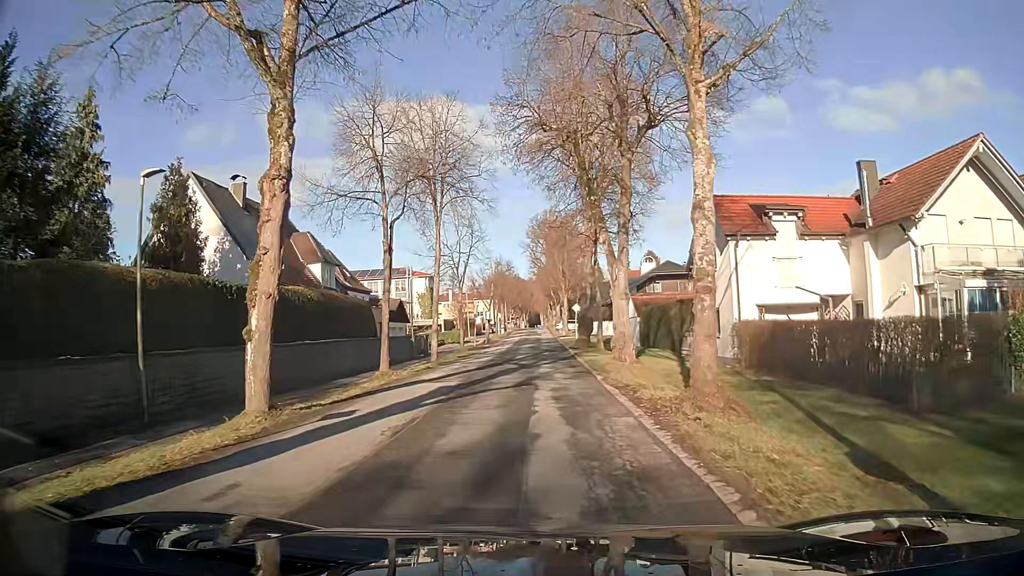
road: secondary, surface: asphalt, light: Day
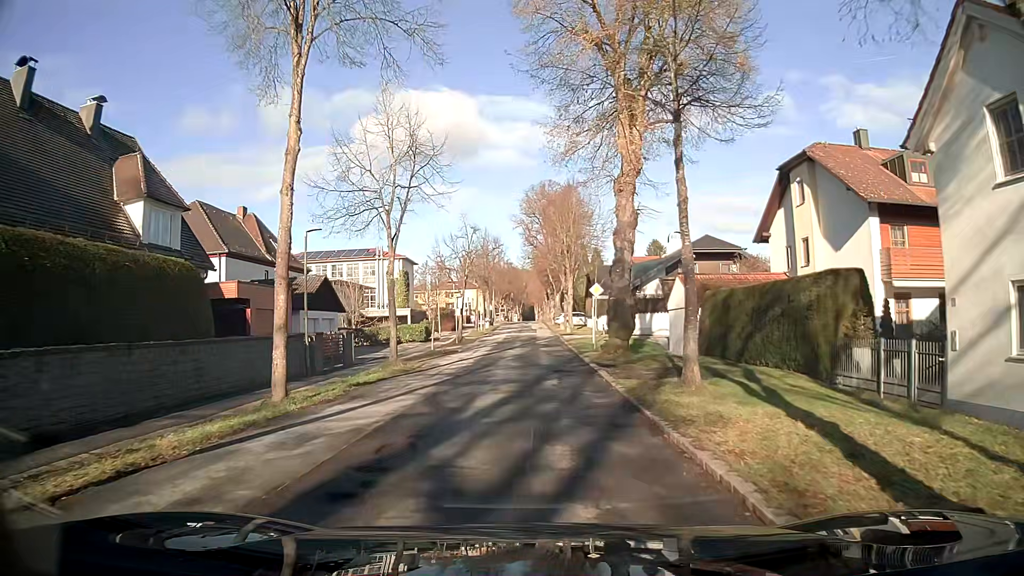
(0.0, +18.8) m; 0°
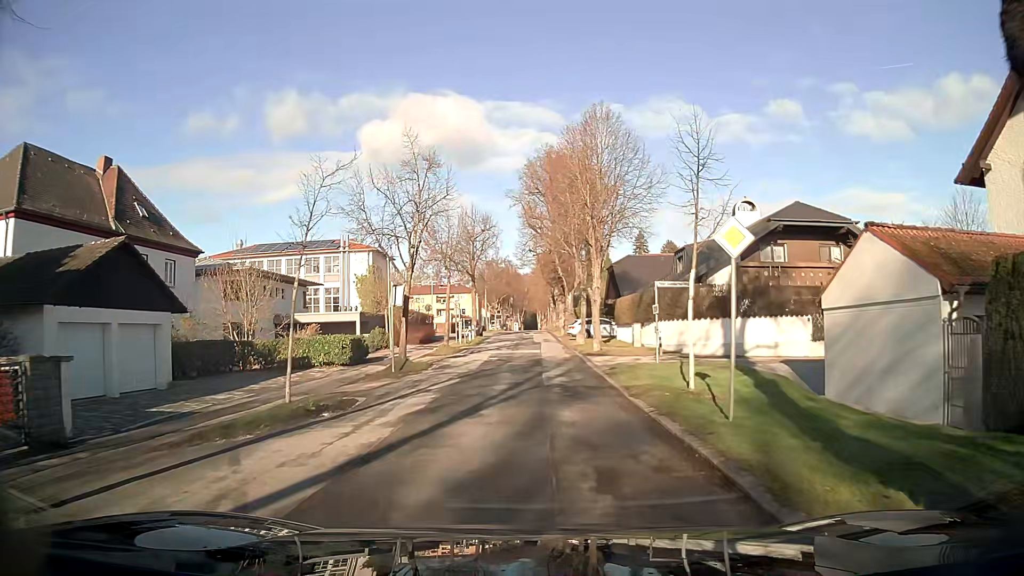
(0.0, +19.6) m; 0°
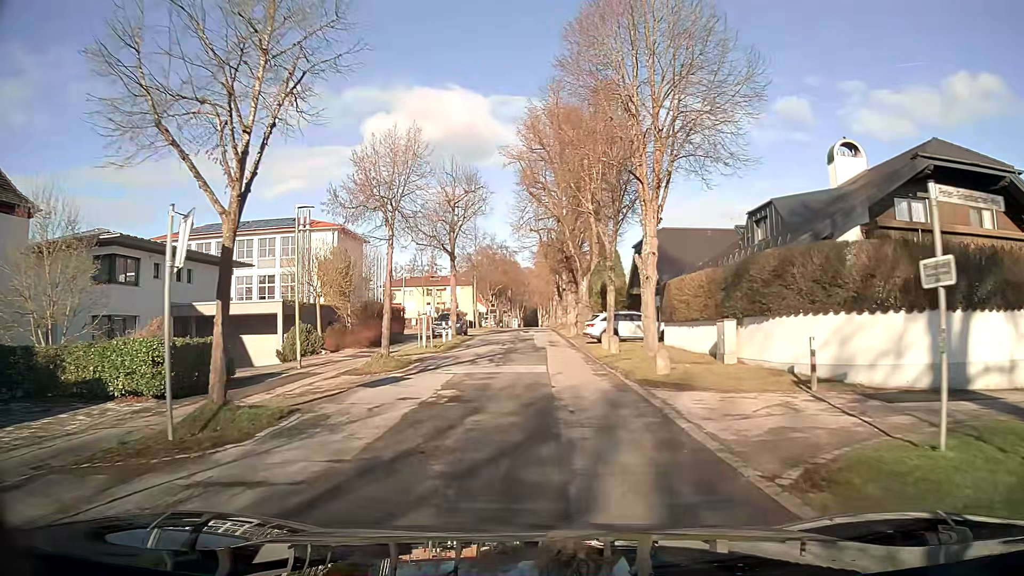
(0.0, +14.3) m; 0°
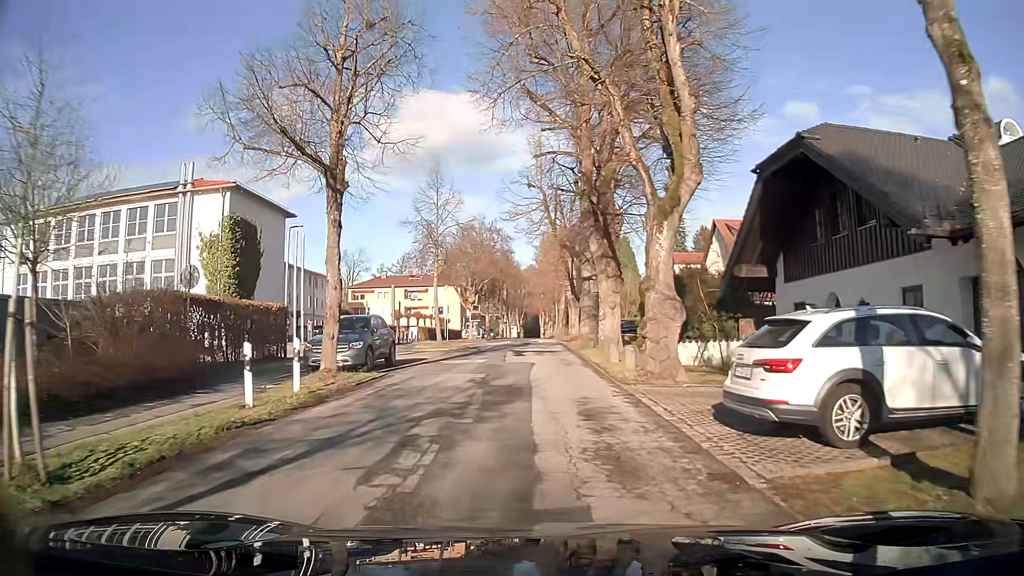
(+0.1, +23.7) m; 0°
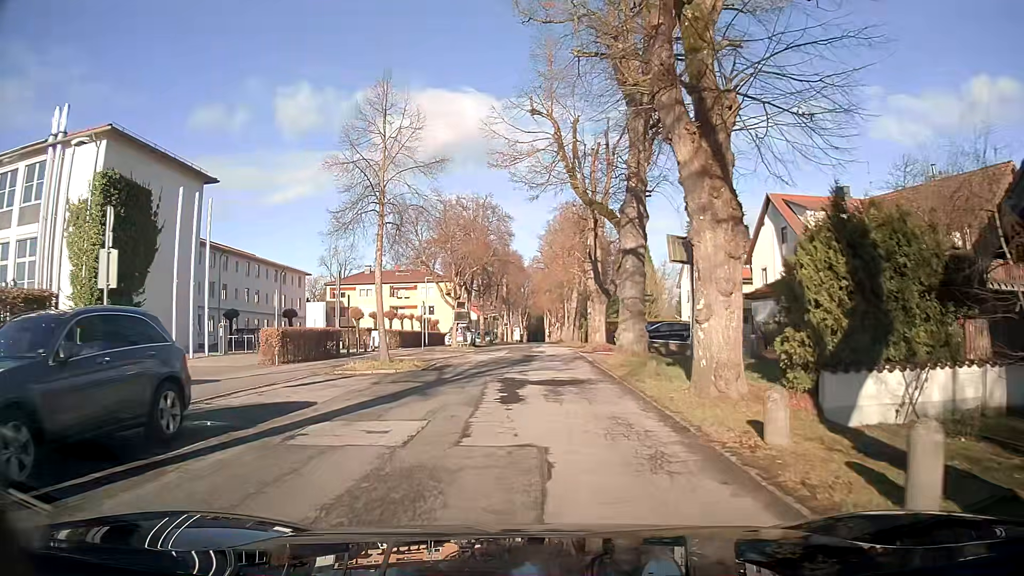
(-0.1, +14.1) m; -1°
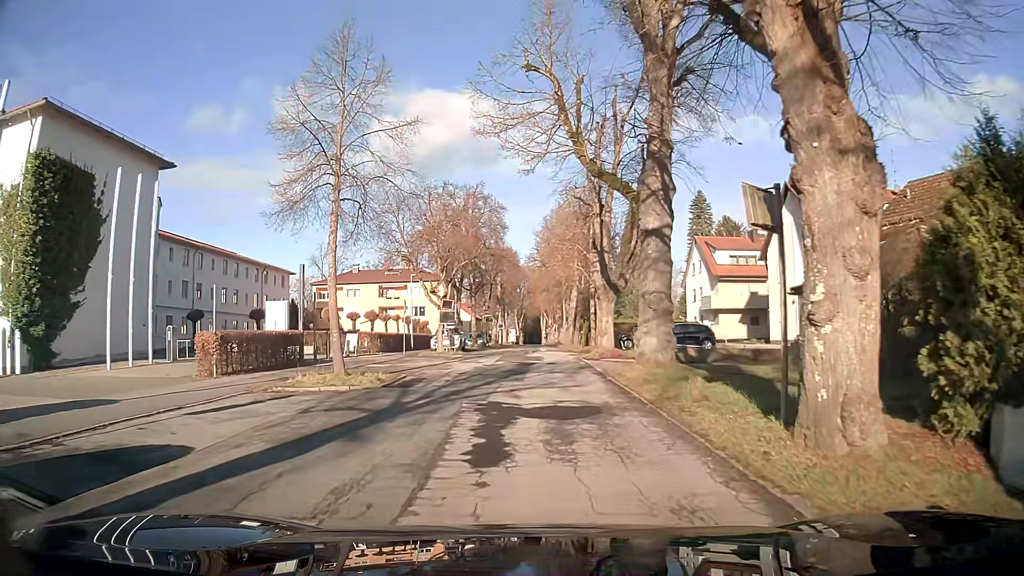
(0.0, +4.7) m; 0°
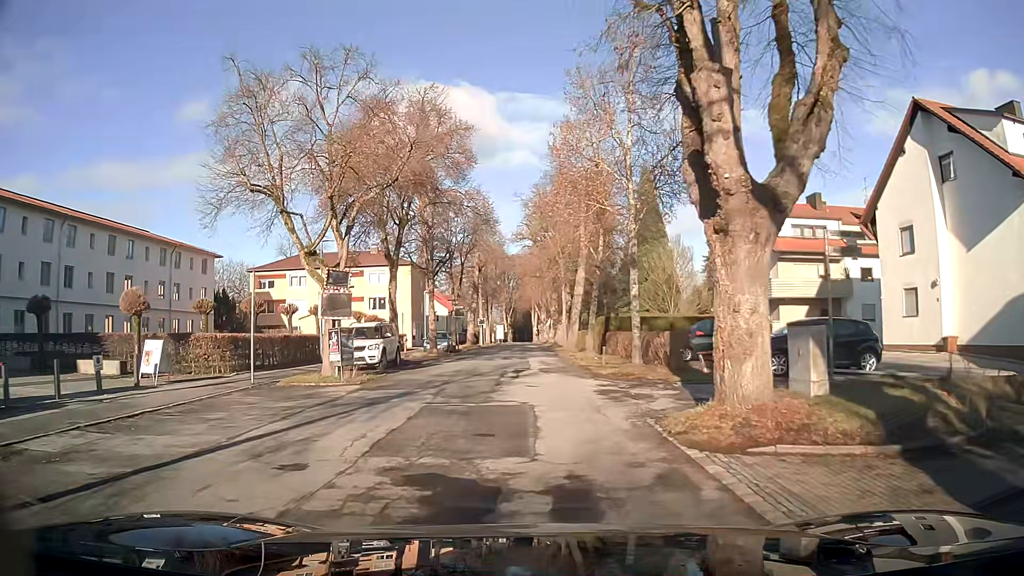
(0.0, +18.7) m; 0°
(0, +10) (0, +20) (+1, +30) (+1, +40) (+1, +50) (+1, +60) (+1, +70) (+1, +80) (+1, +90) (+1, +100) m
